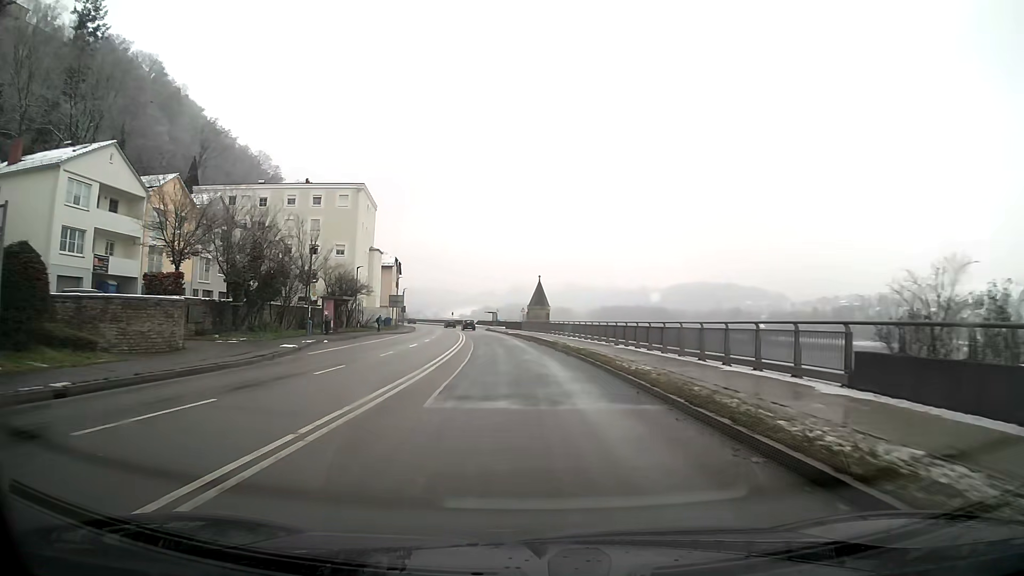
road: primary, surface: asphalt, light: Day
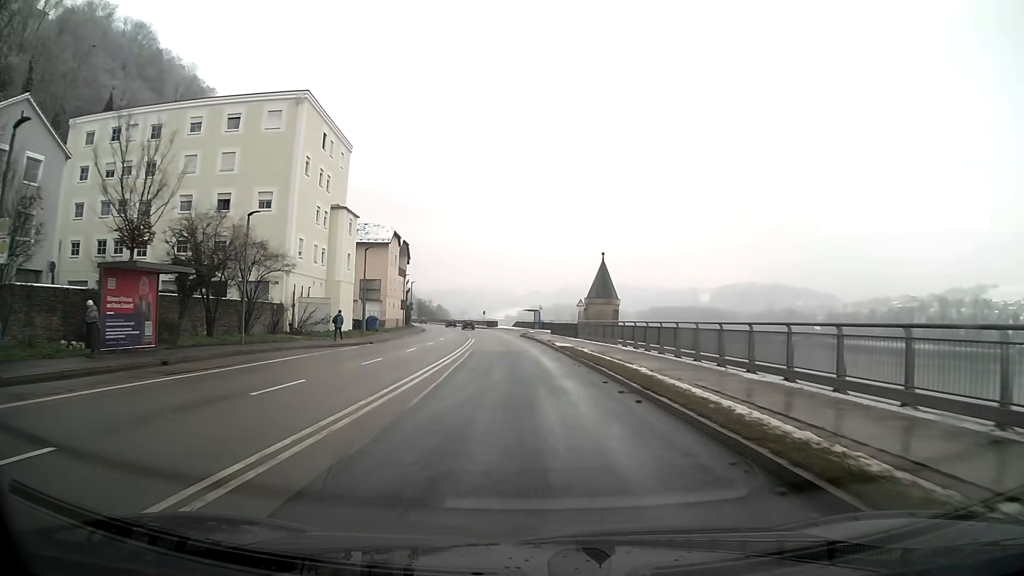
(-1.2, +32.5) m; -4°
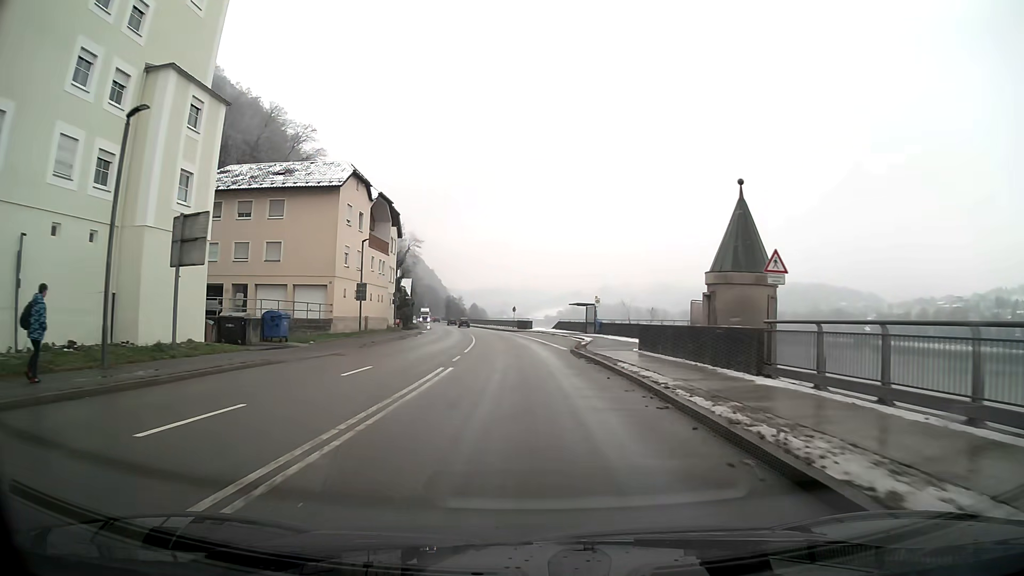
(-0.9, +32.0) m; -3°
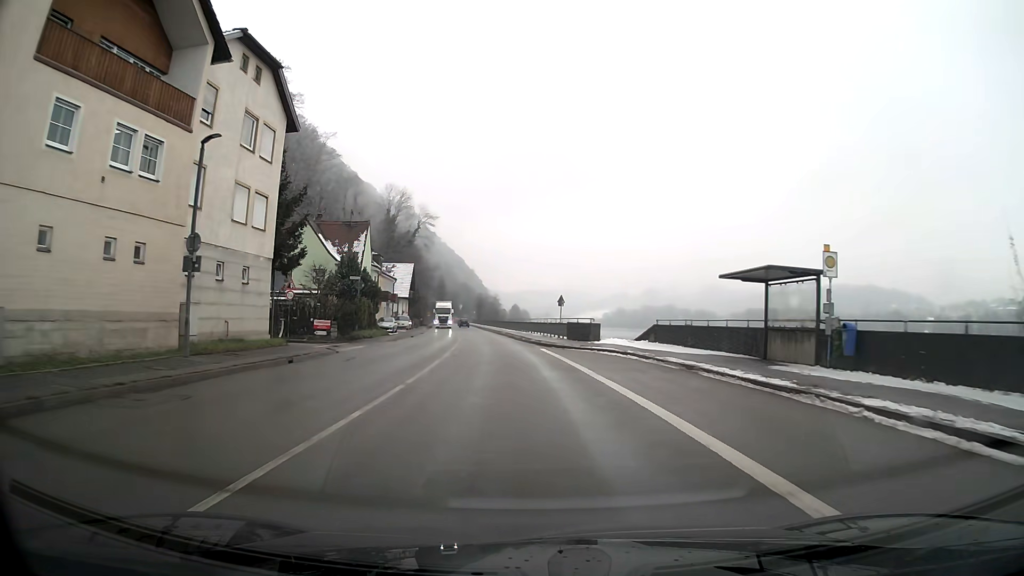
(-1.3, +40.9) m; -4°
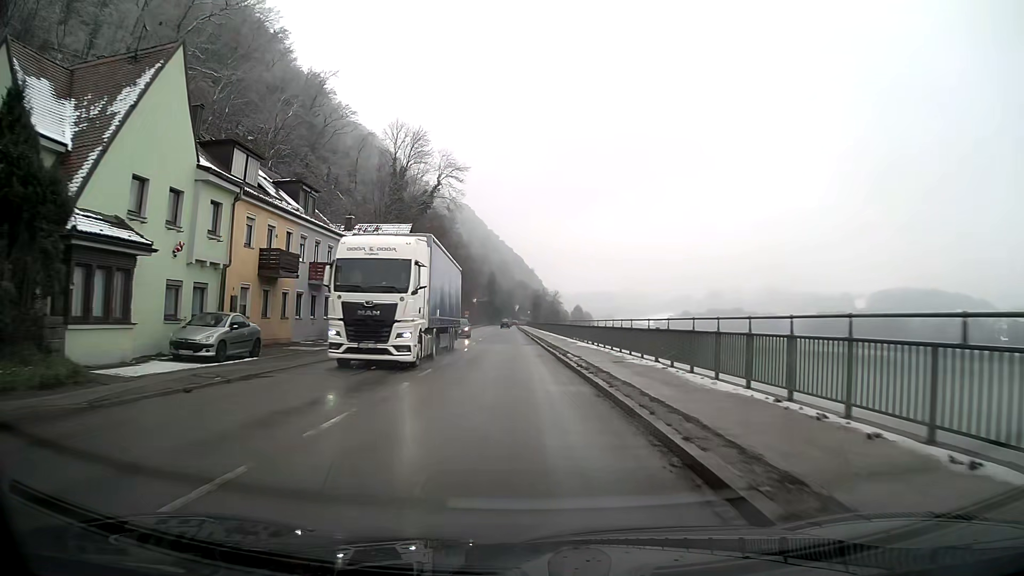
(-1.9, +41.1) m; -5°
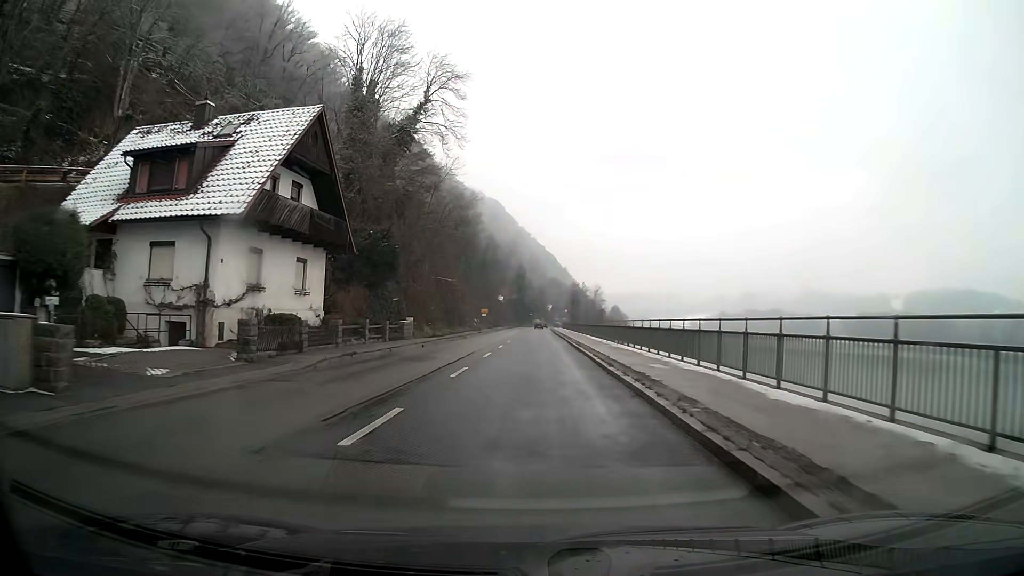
(-0.8, +32.1) m; -2°
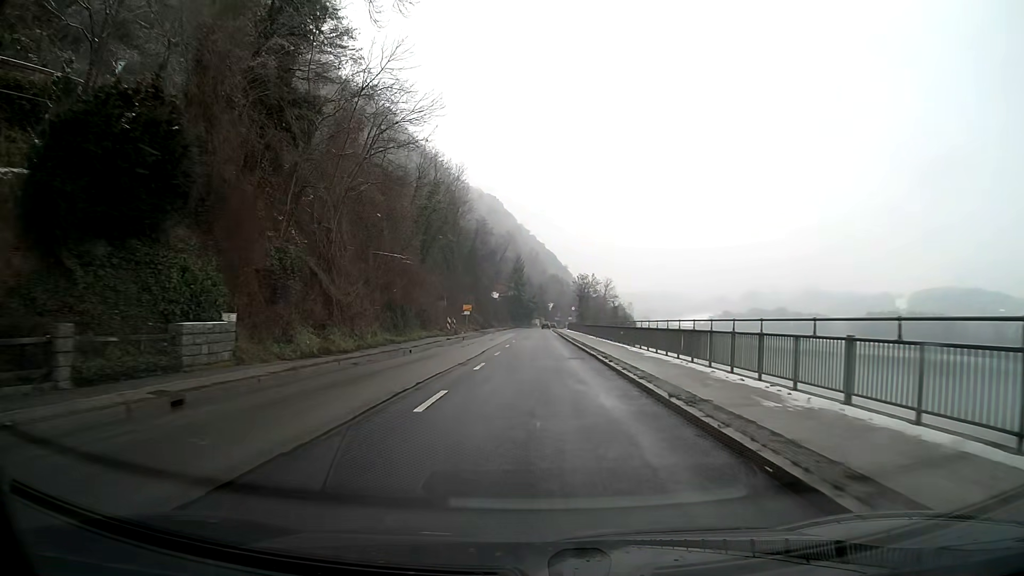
(0.0, +24.1) m; 0°
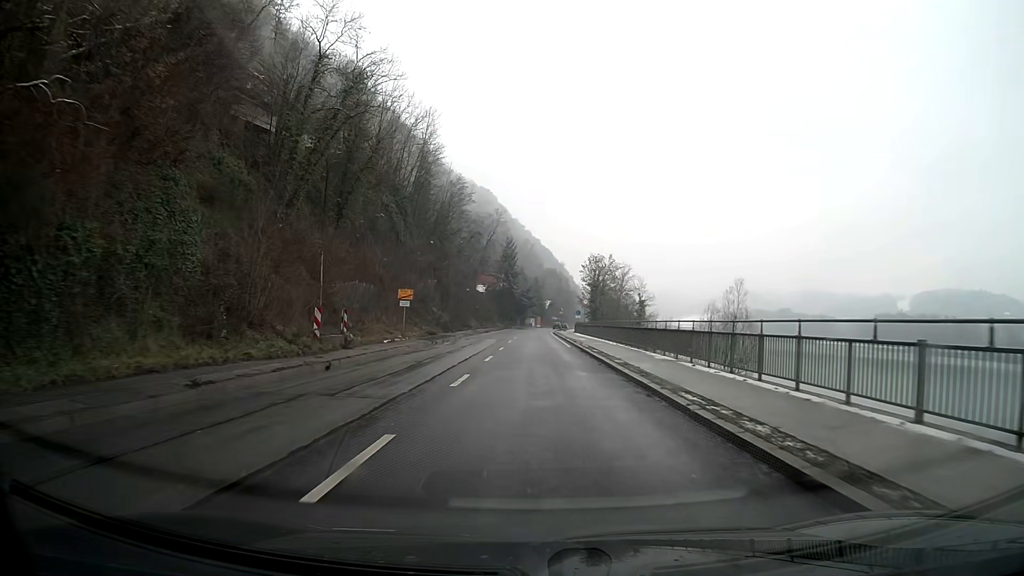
(+0.1, +32.3) m; +1°
